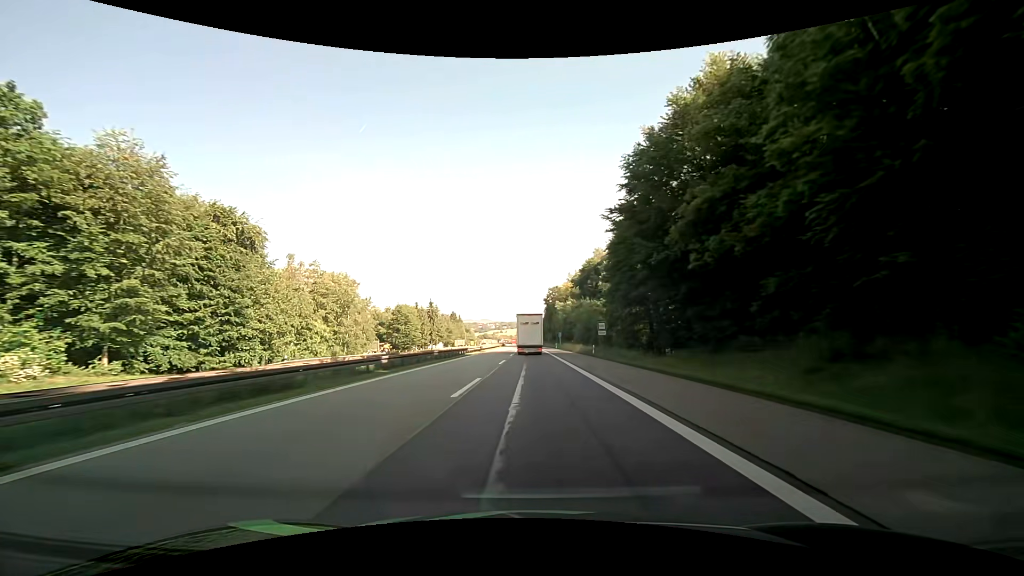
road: motorway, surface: asphalt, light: Day
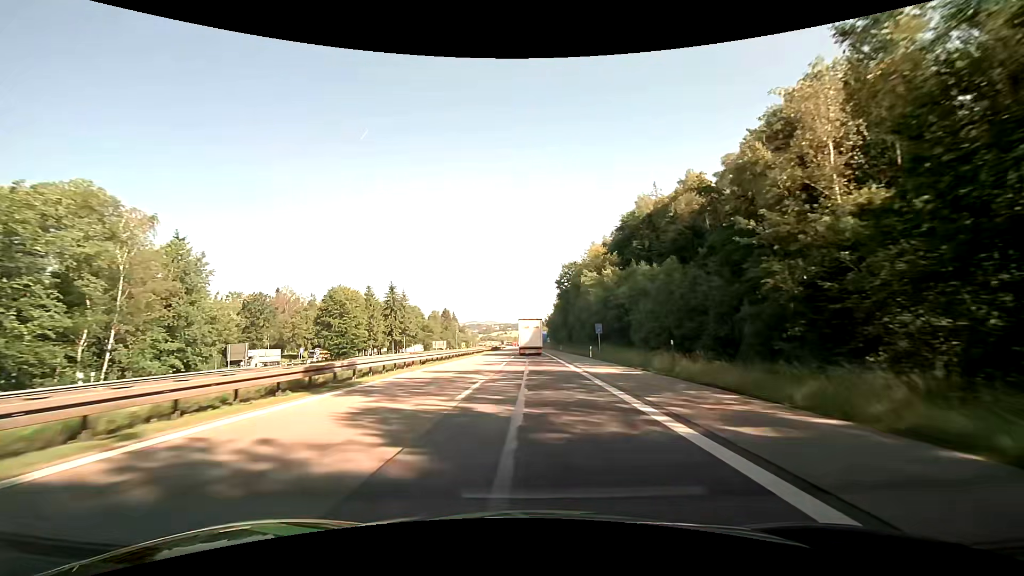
(-0.4, +53.8) m; -1°
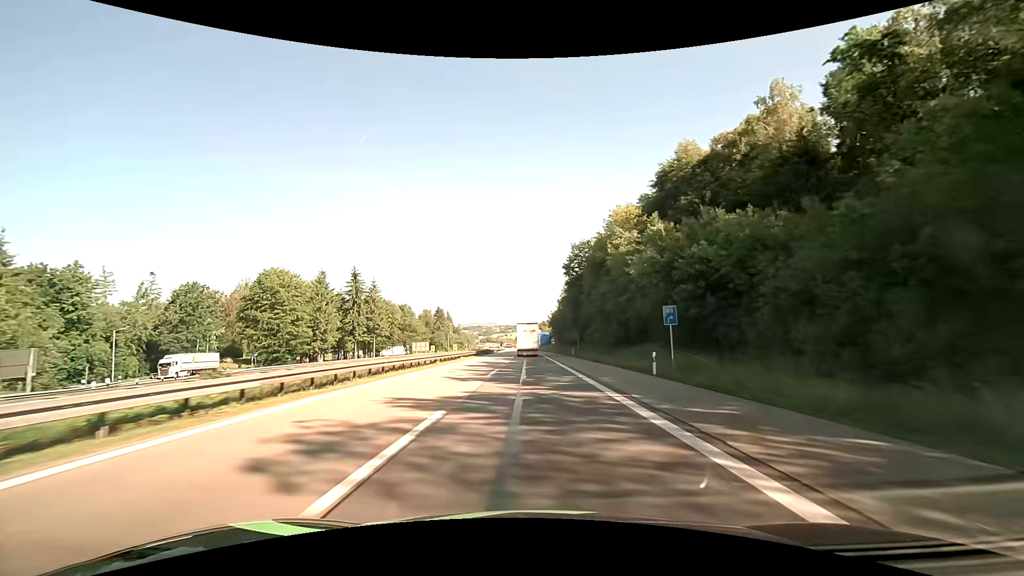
(0.0, +25.8) m; 0°
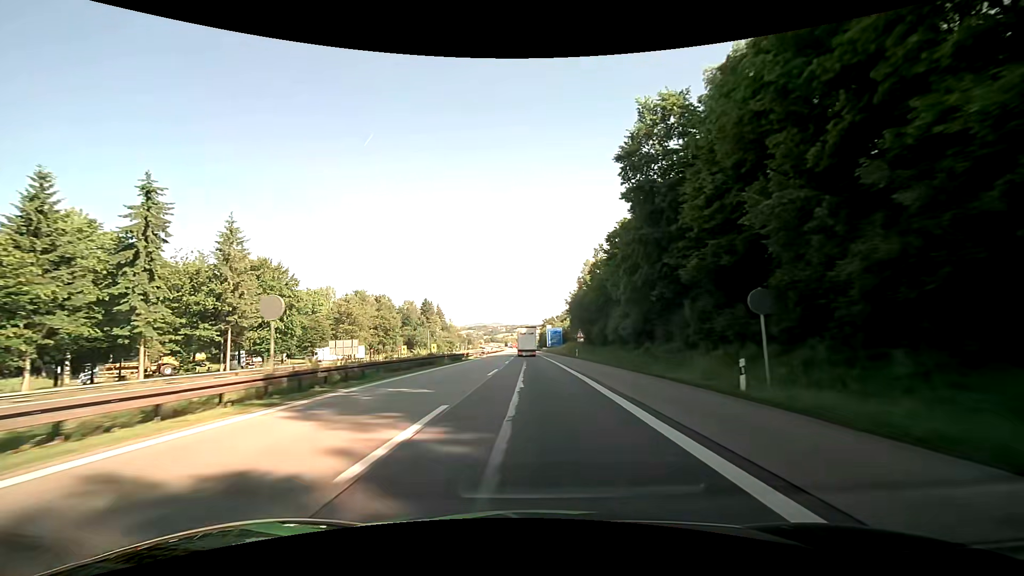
(-0.3, +53.3) m; -1°
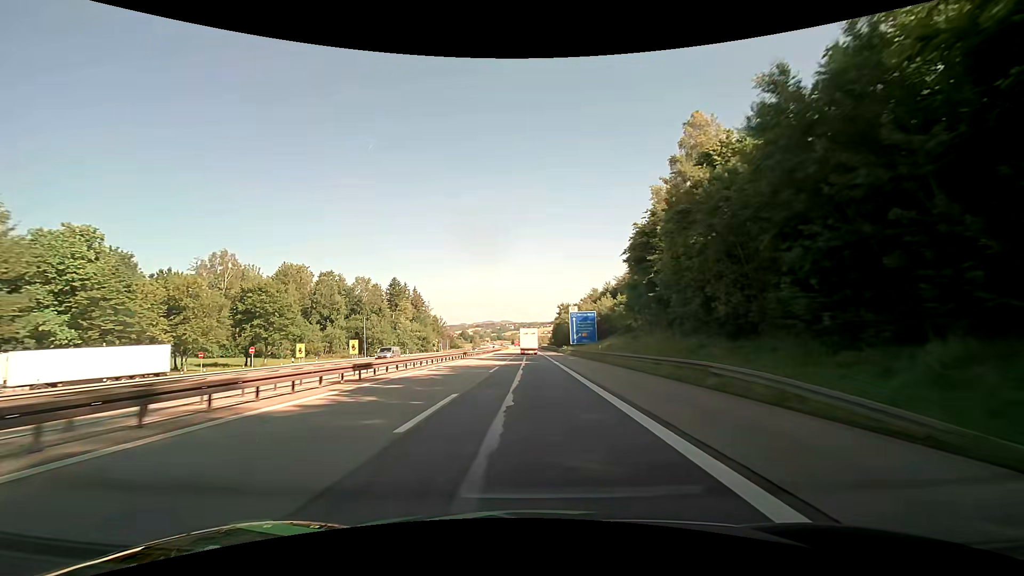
(-0.4, +69.5) m; -1°
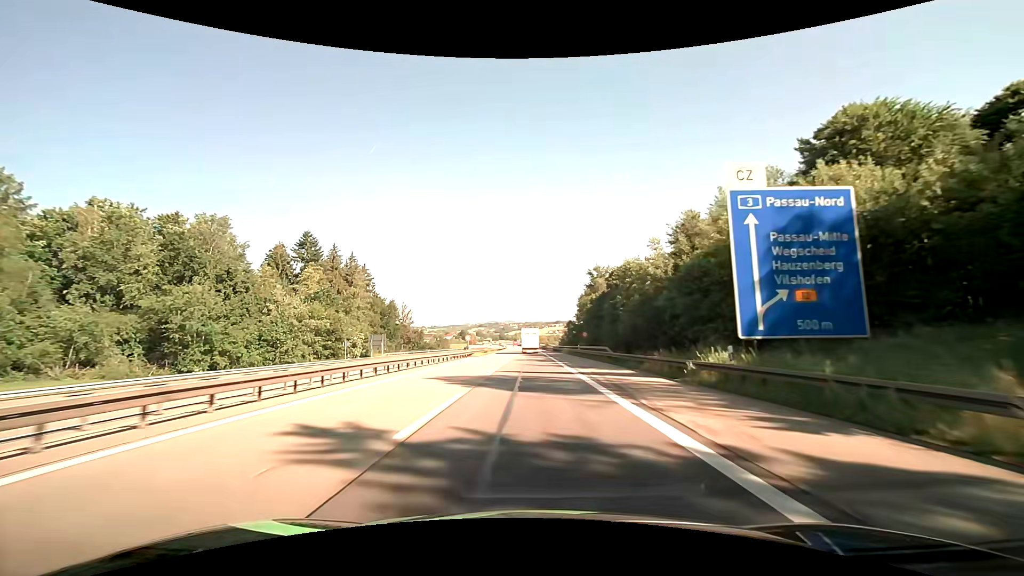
(-0.5, +72.7) m; -1°
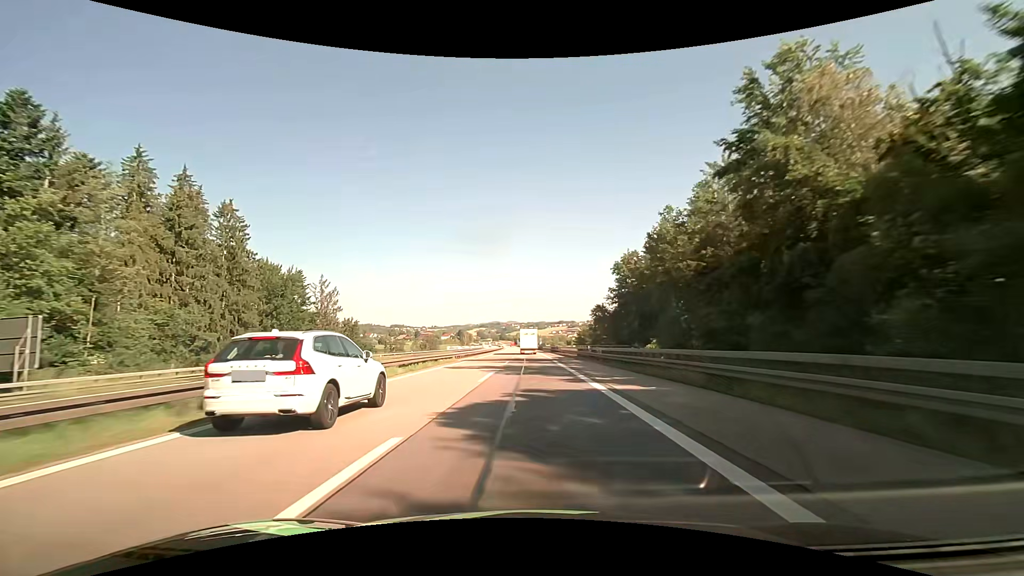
(+0.1, +60.4) m; 0°
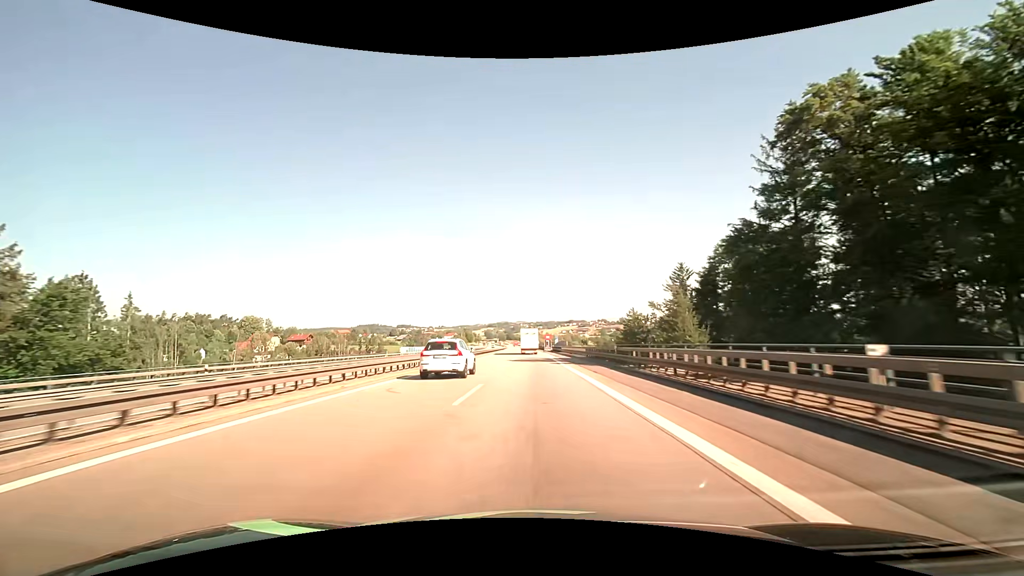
(-0.3, +61.6) m; -1°
(0, +10) (0, +20) (0, +30) (0, +40) (0, +50) (0, +60) (-1, +70) (-1, +80) (-1, +90) (-1, +100) m
